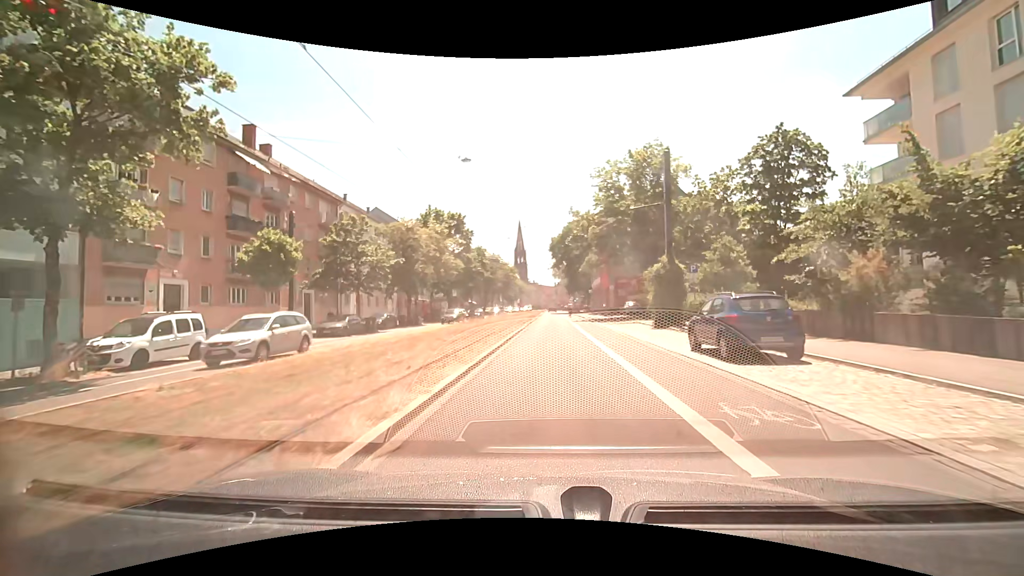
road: primary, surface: asphalt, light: Day
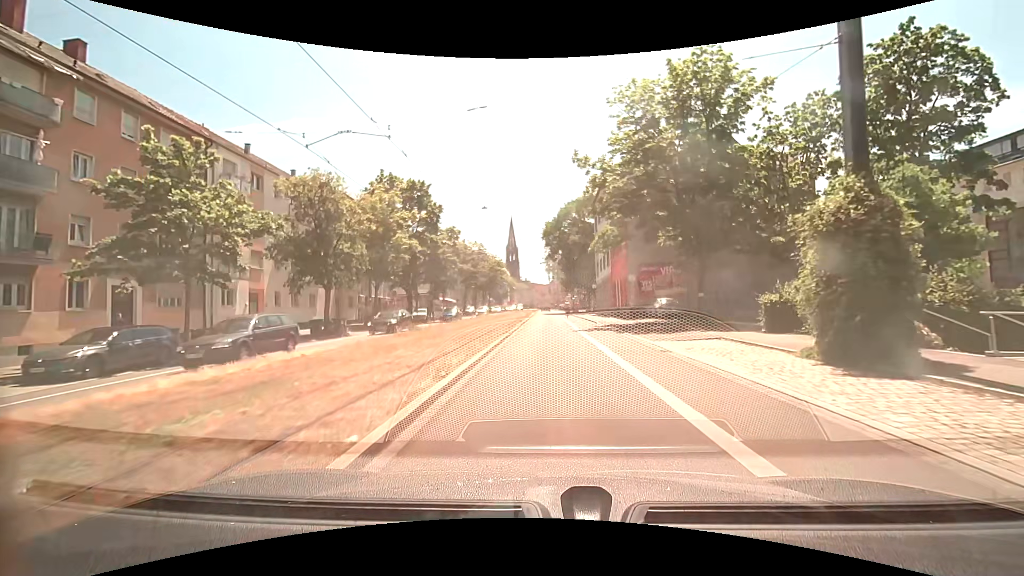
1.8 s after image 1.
(+0.1, +17.7) m; +1°
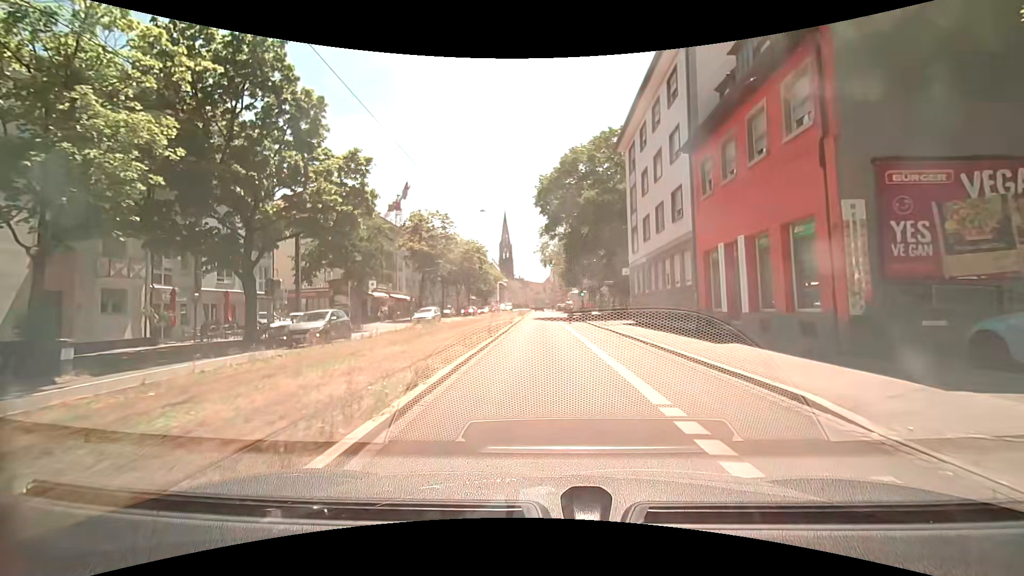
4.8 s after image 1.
(0.0, +28.7) m; 0°
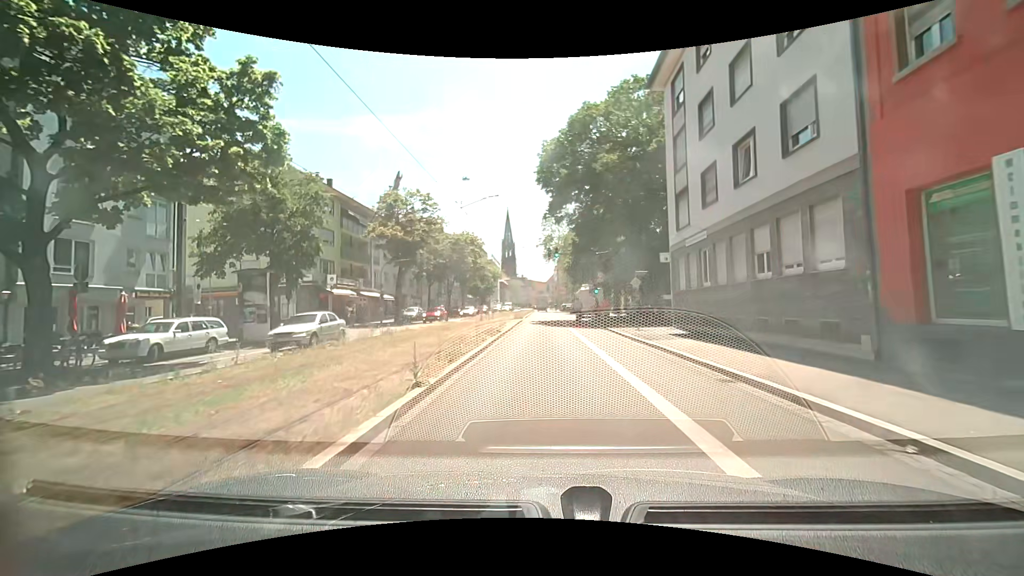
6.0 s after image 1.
(0.0, +11.1) m; 0°
